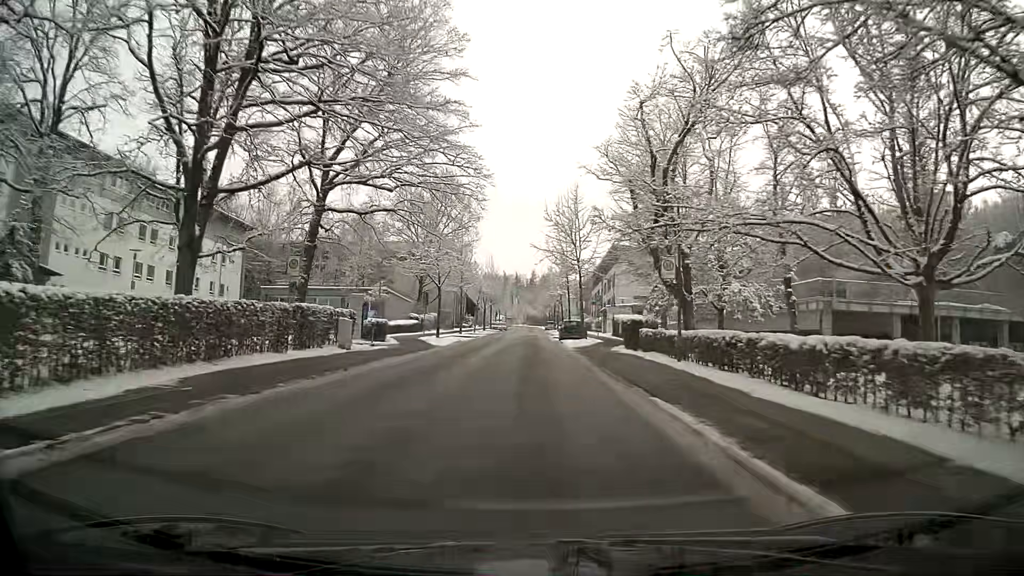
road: residential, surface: asphalt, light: Day
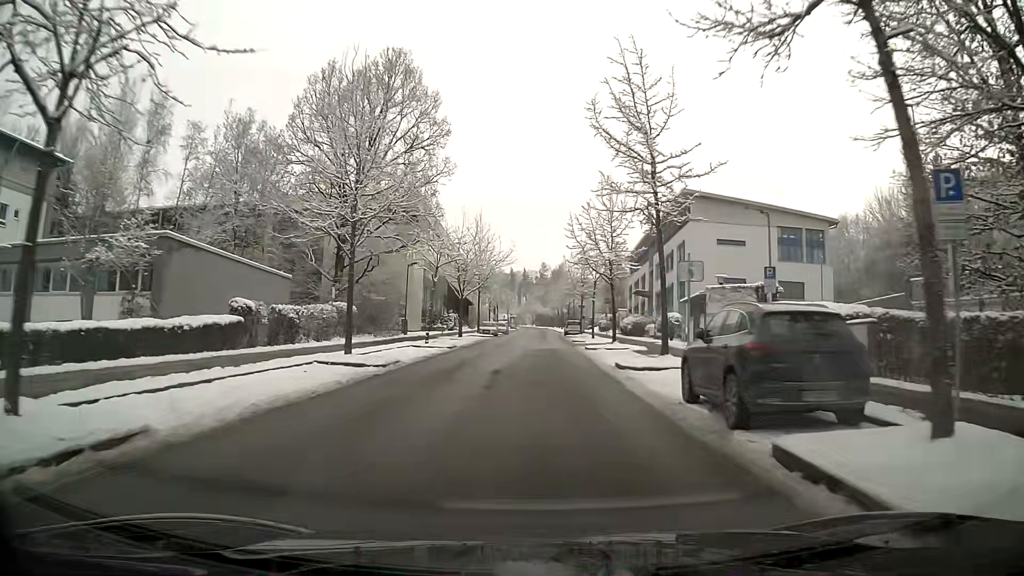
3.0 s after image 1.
(-0.3, +38.4) m; 0°
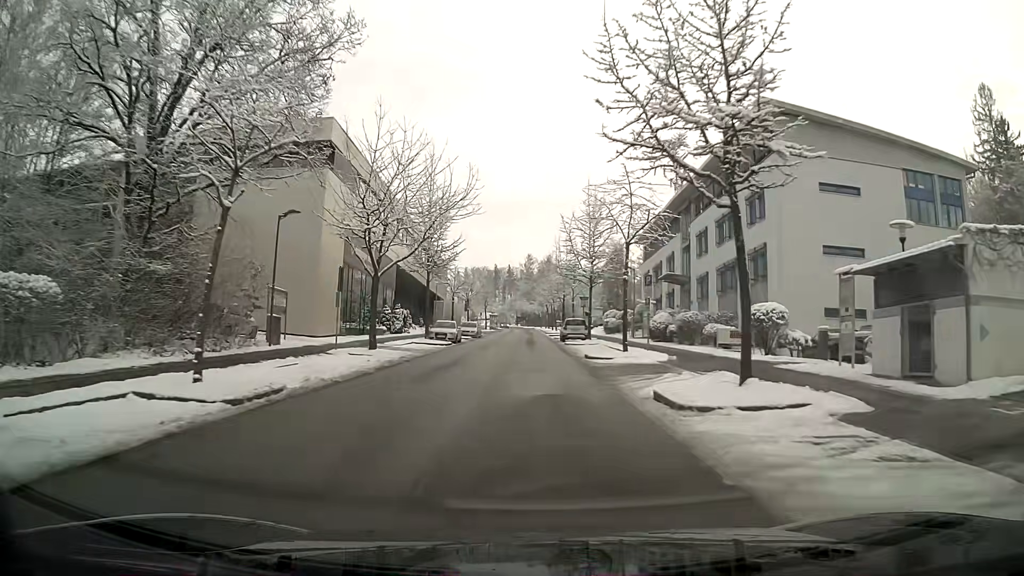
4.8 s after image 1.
(+0.3, +23.0) m; +1°
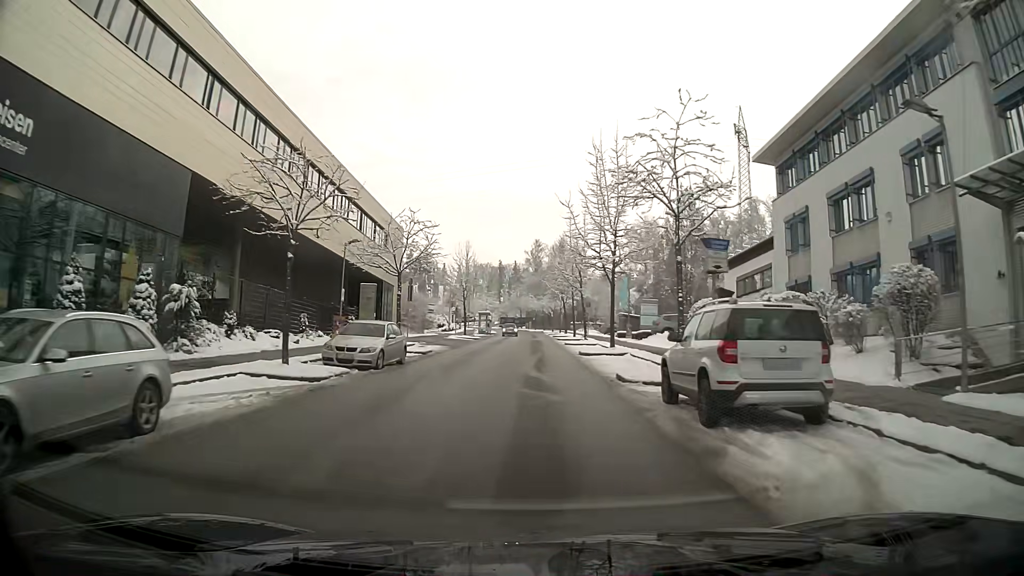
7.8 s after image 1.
(-0.1, +37.6) m; -1°
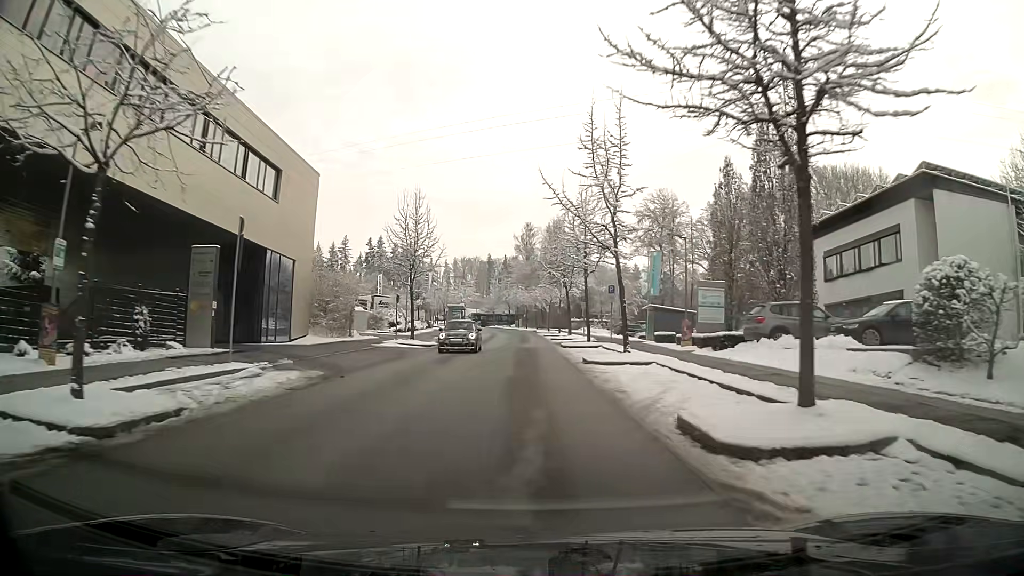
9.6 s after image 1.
(+0.1, +22.2) m; 0°
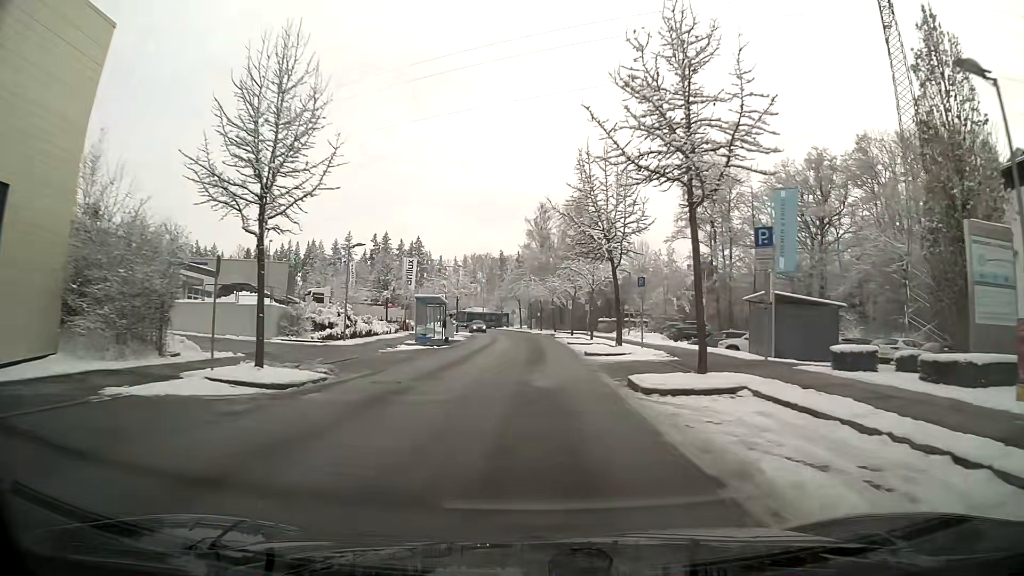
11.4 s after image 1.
(-0.2, +22.3) m; 0°
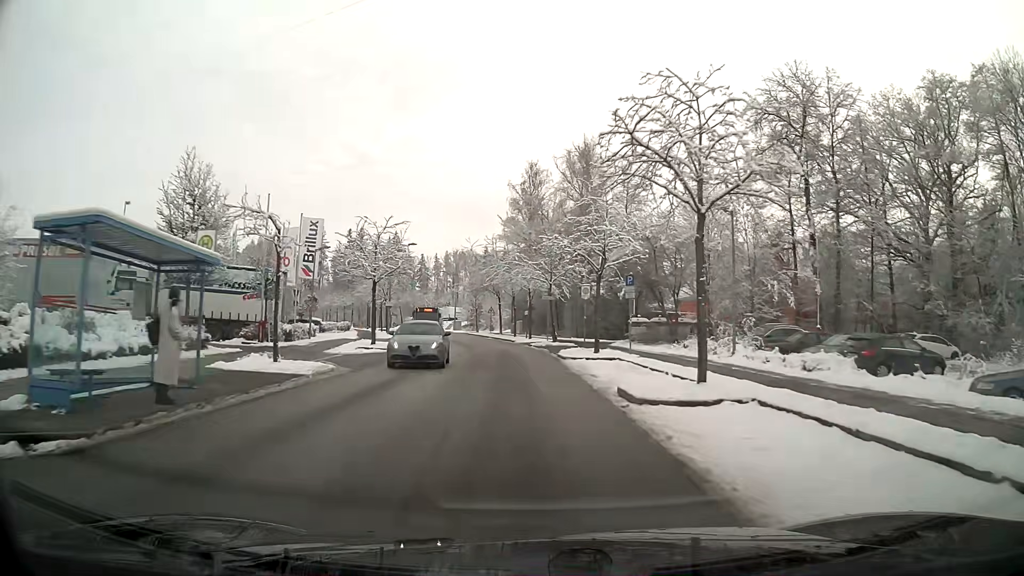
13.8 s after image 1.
(+0.2, +29.6) m; +1°
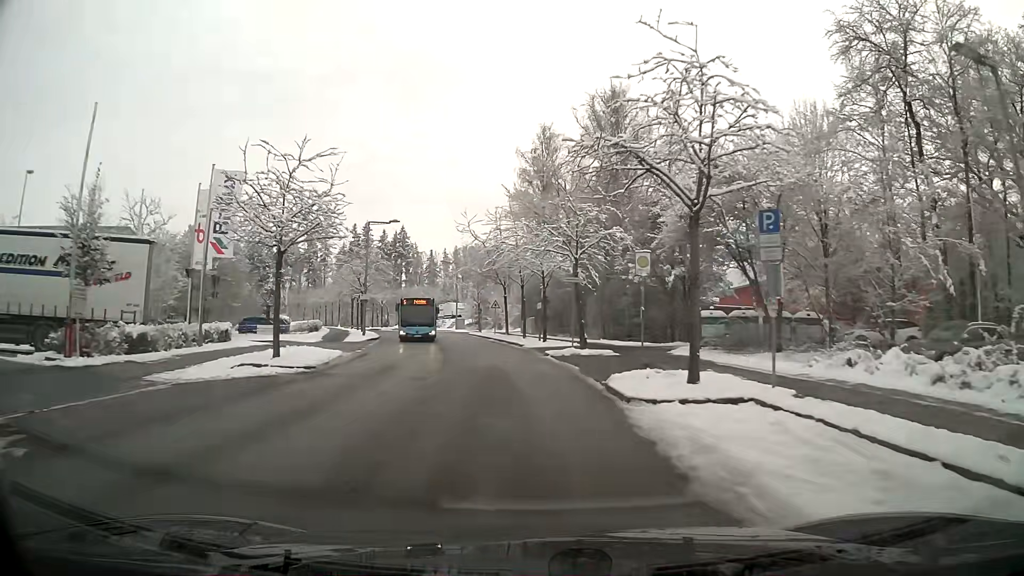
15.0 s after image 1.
(-0.1, +14.5) m; -1°
